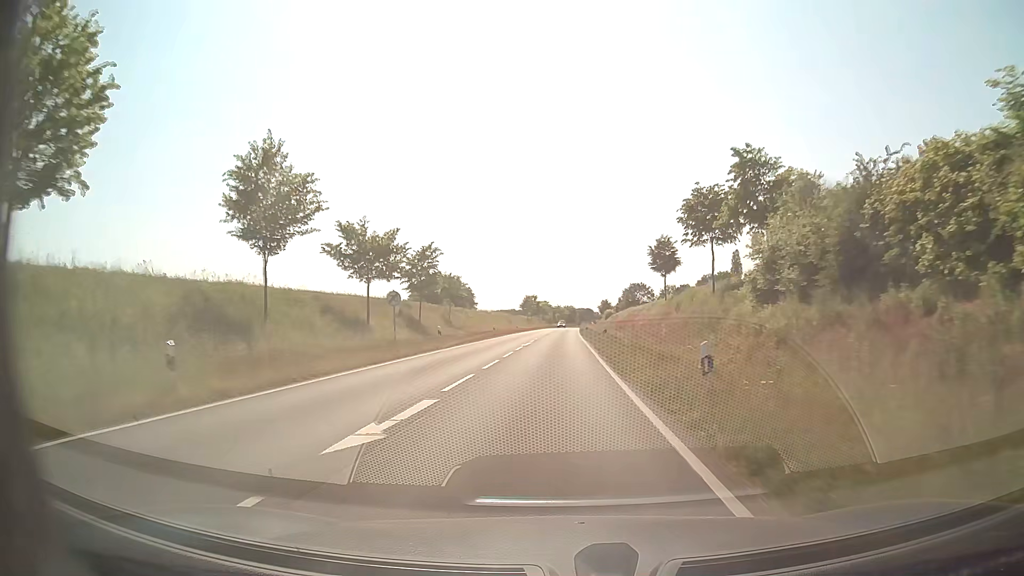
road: secondary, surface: asphalt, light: Day
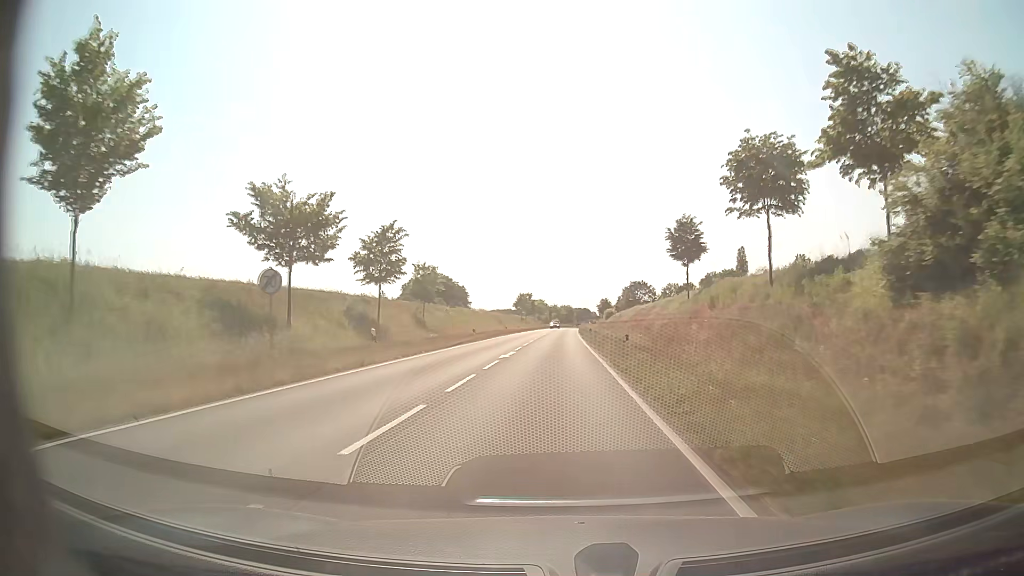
(0.0, +12.3) m; 0°
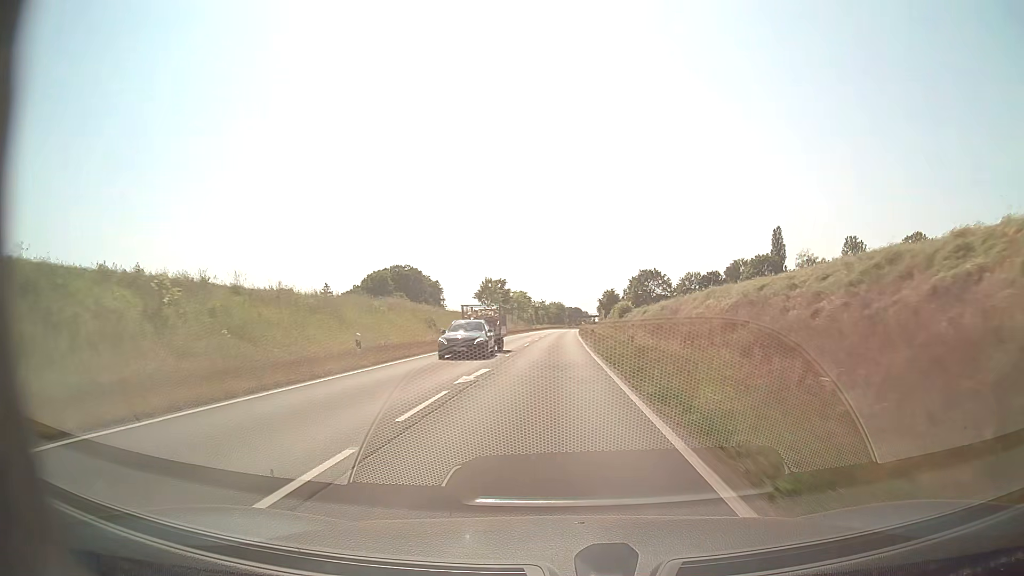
(+0.4, +52.2) m; +1°
(0, +10) (0, +20) (0, +30) (0, +40) (0, +50) (0, +60) (0, +70) (0, +80) (+1, +90) (+1, +100) m
